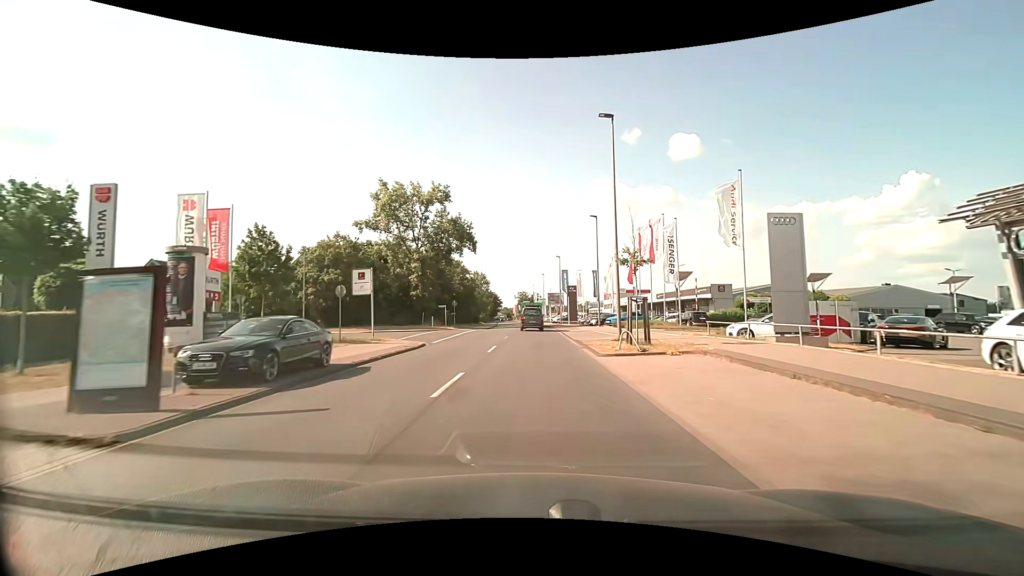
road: unclassified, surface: asphalt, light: Day
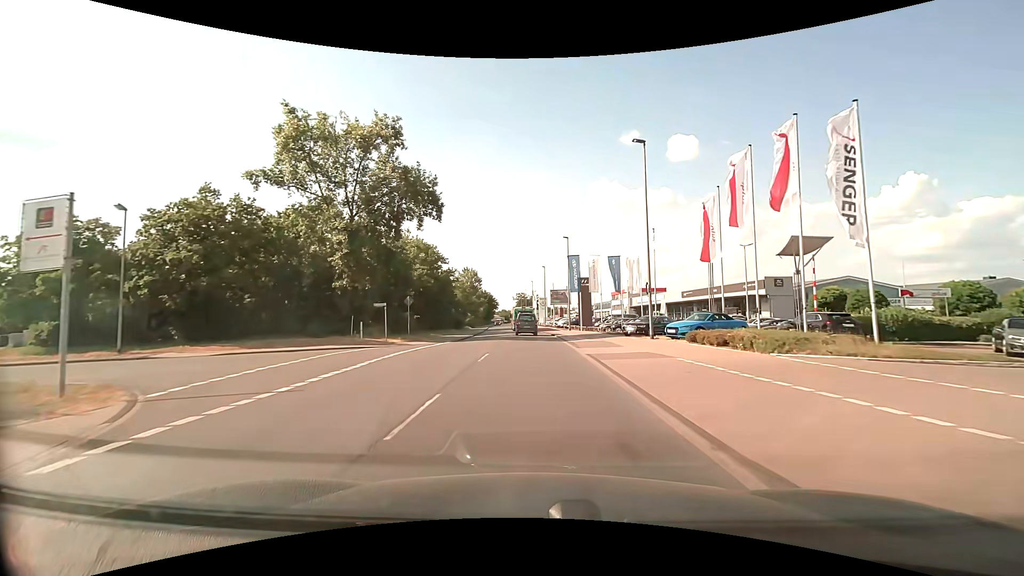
(0.0, +20.9) m; 0°
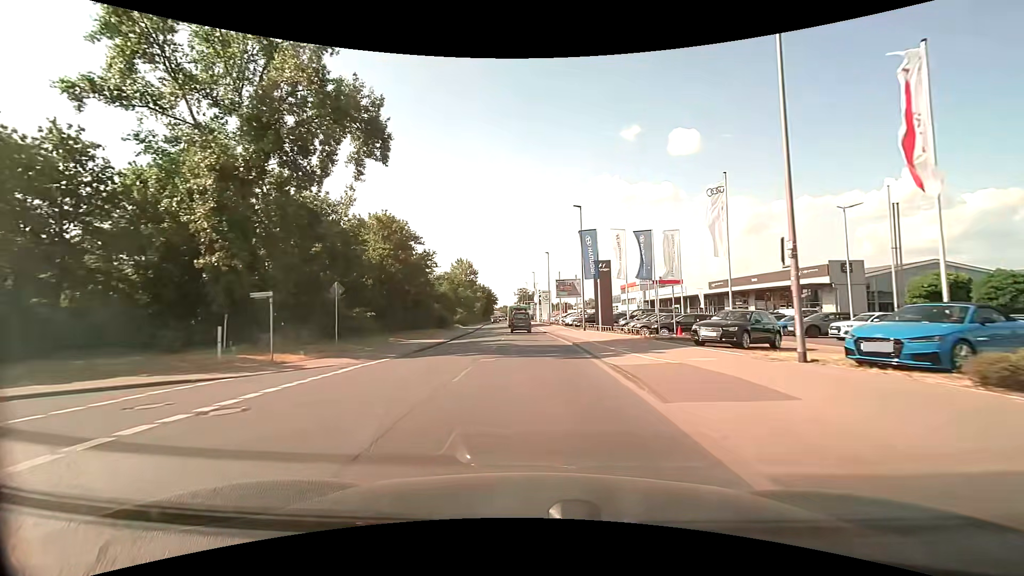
(-0.1, +14.0) m; 0°
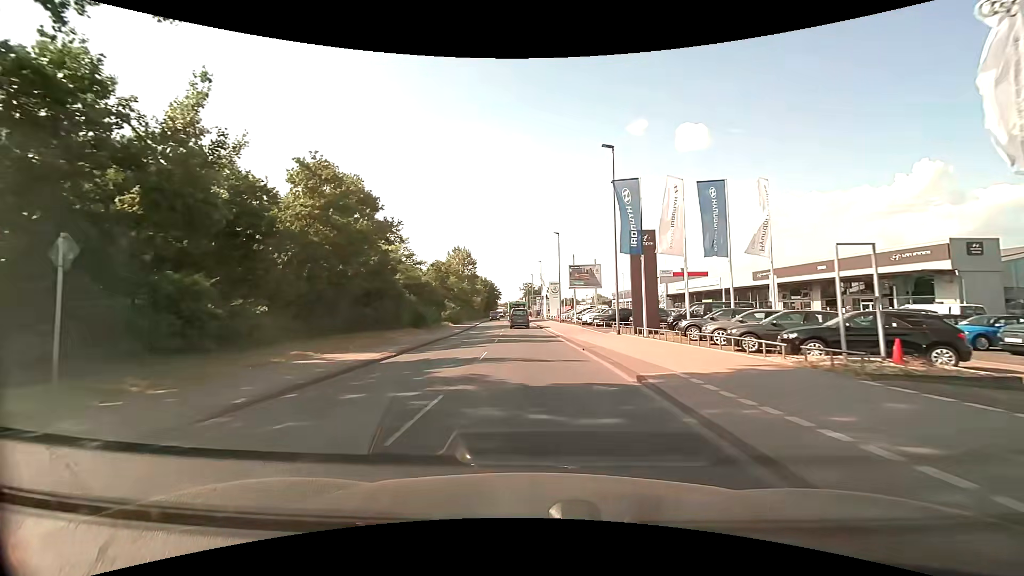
(-0.1, +14.1) m; -1°
(0, +10) (0, +20) (-1, +30) (-1, +40) (-1, +50) (-2, +60) (-3, +70) (-3, +80) (-4, +90) (-4, +100) m
